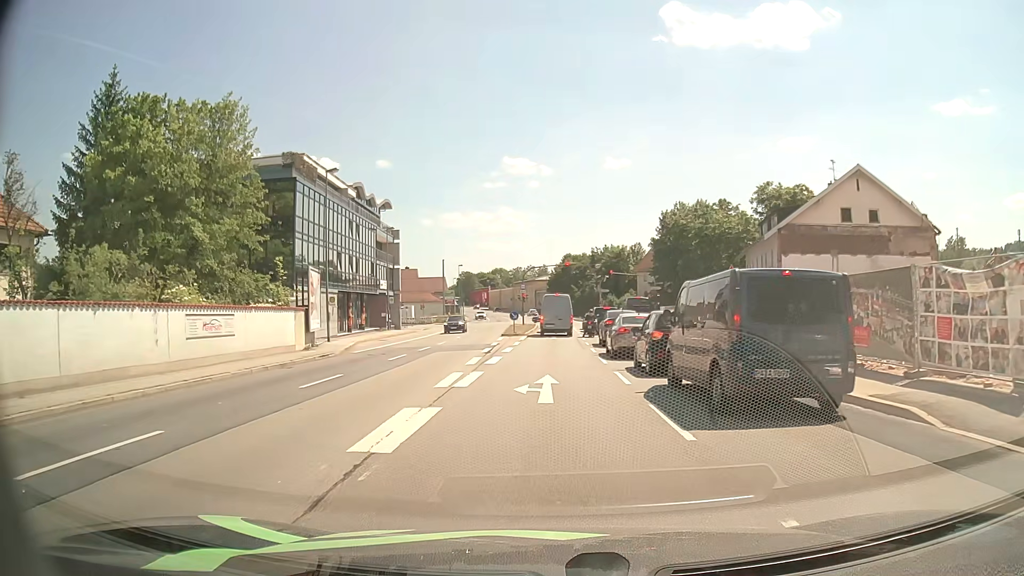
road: primary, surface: asphalt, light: Day
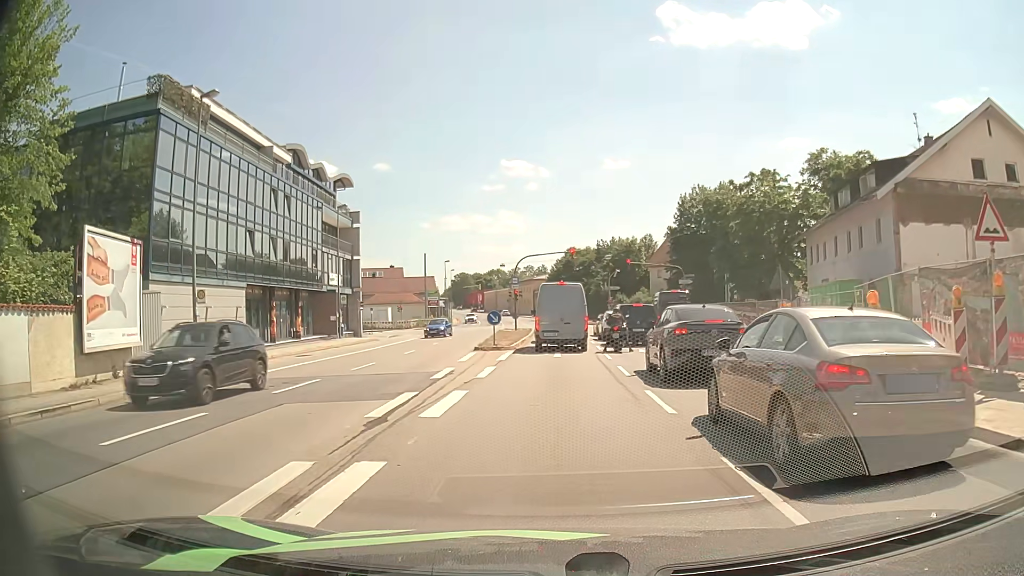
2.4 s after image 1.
(0.0, +15.7) m; 0°
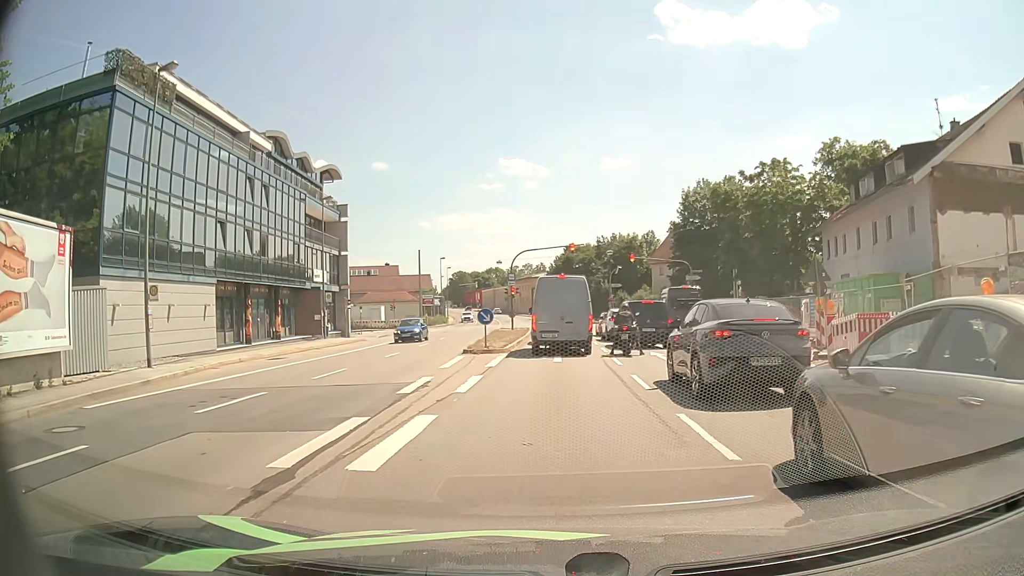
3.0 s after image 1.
(0.0, +3.2) m; 0°
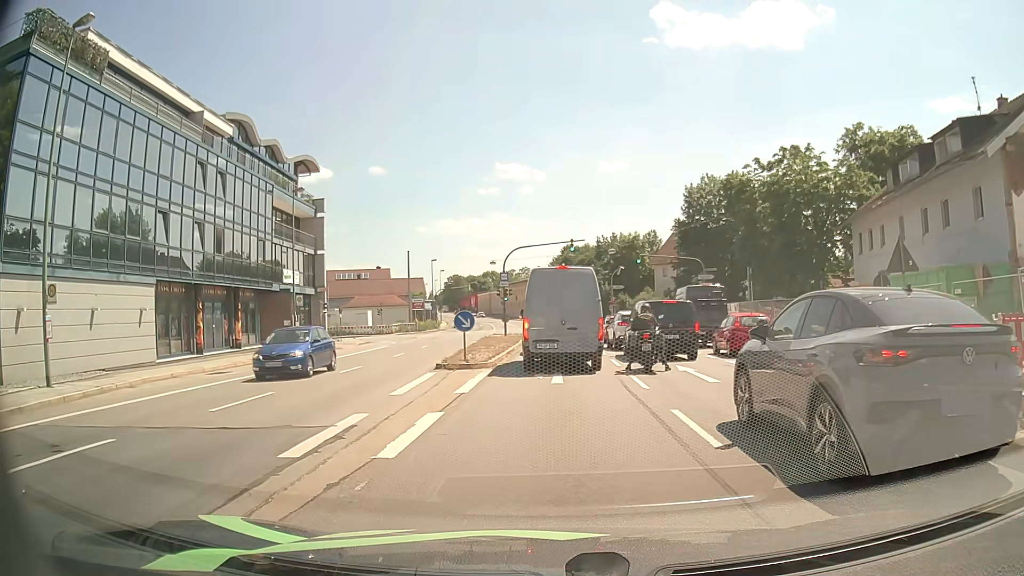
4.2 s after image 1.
(0.0, +5.2) m; +1°
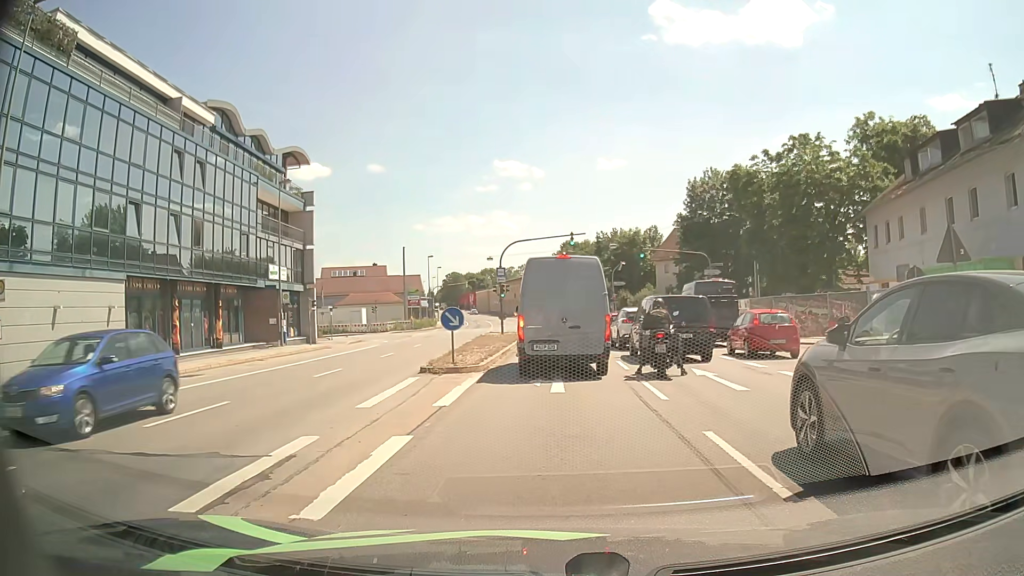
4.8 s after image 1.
(0.0, +2.1) m; 0°
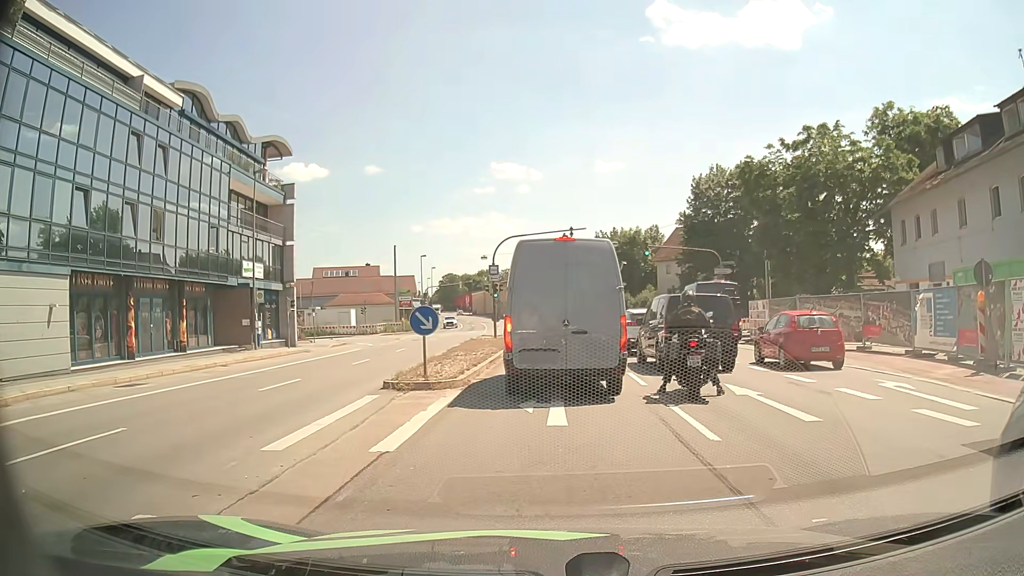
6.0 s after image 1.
(0.0, +3.4) m; 0°
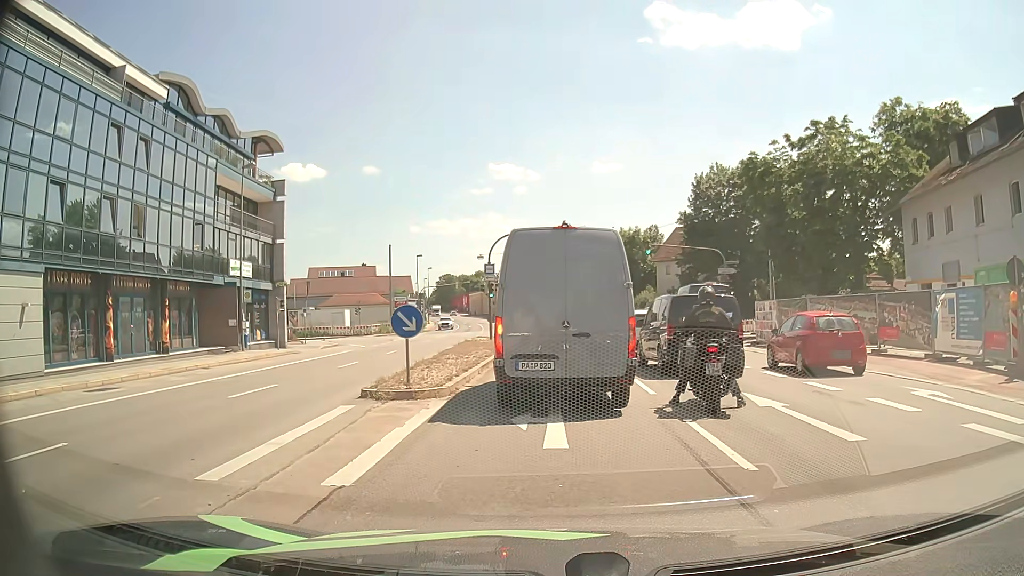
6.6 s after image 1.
(0.0, +1.4) m; 0°
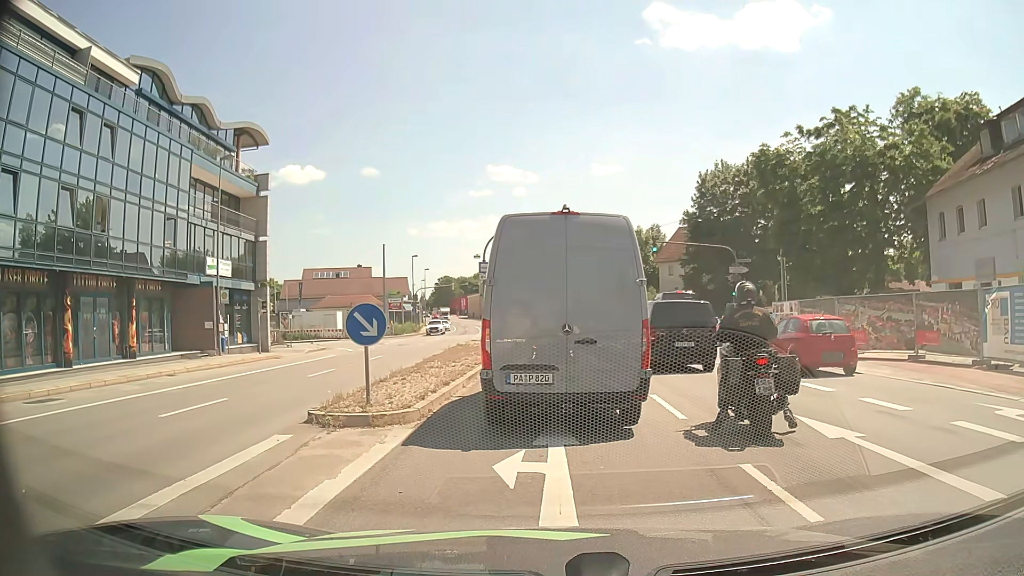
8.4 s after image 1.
(-0.1, +2.6) m; -2°
